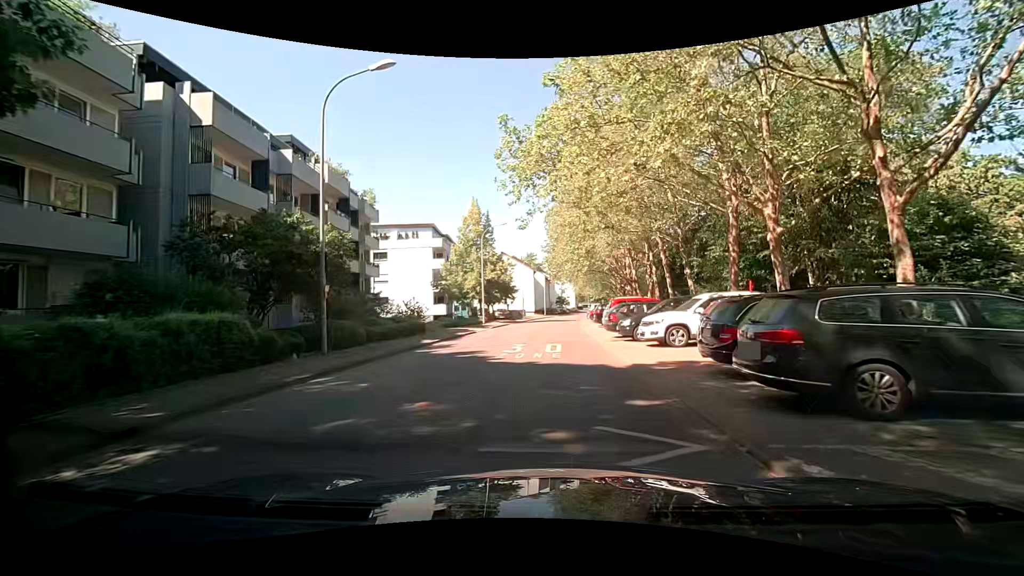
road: residential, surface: asphalt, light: Day
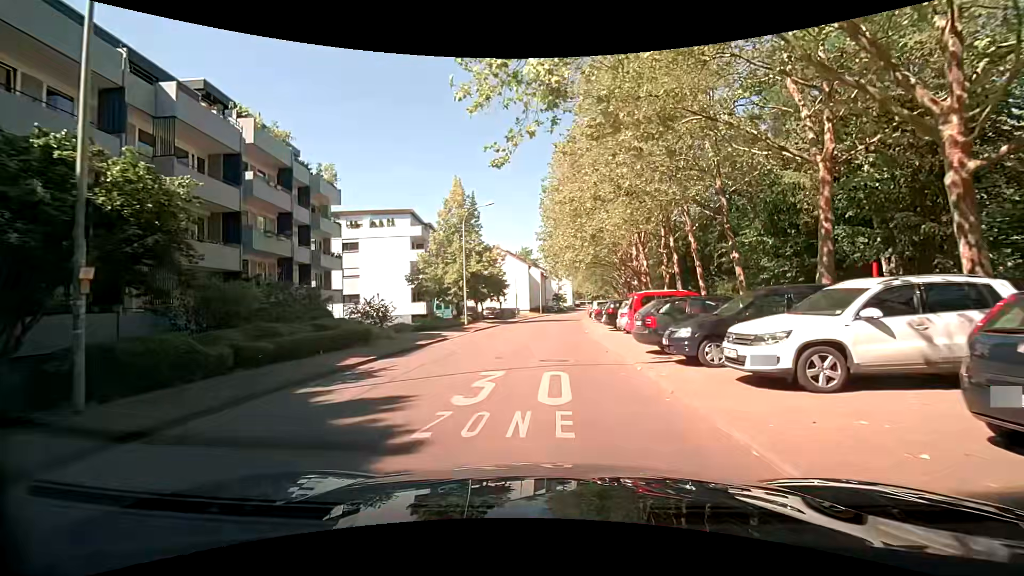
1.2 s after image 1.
(0.0, +8.2) m; 0°
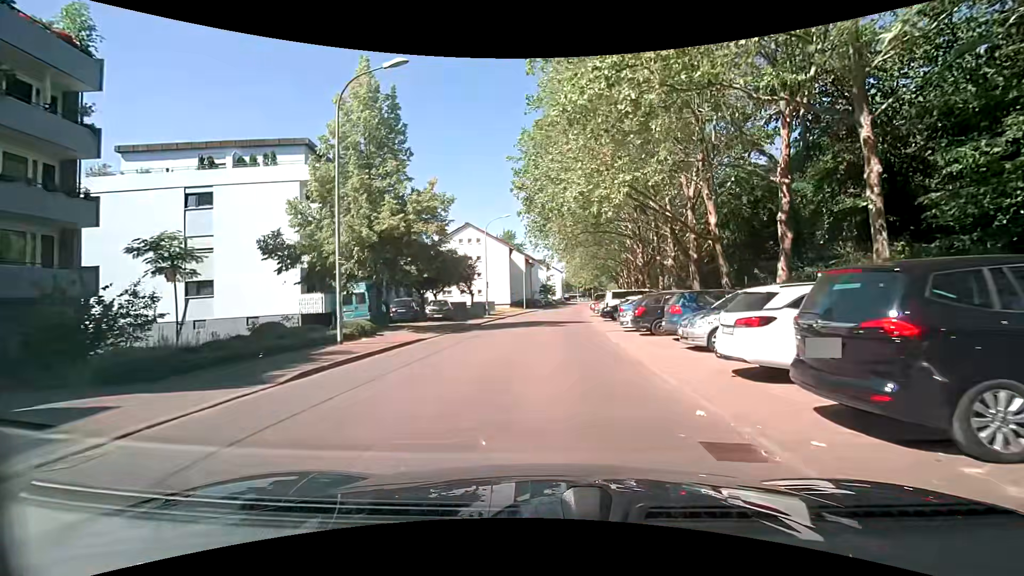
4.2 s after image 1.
(+0.3, +21.5) m; +2°
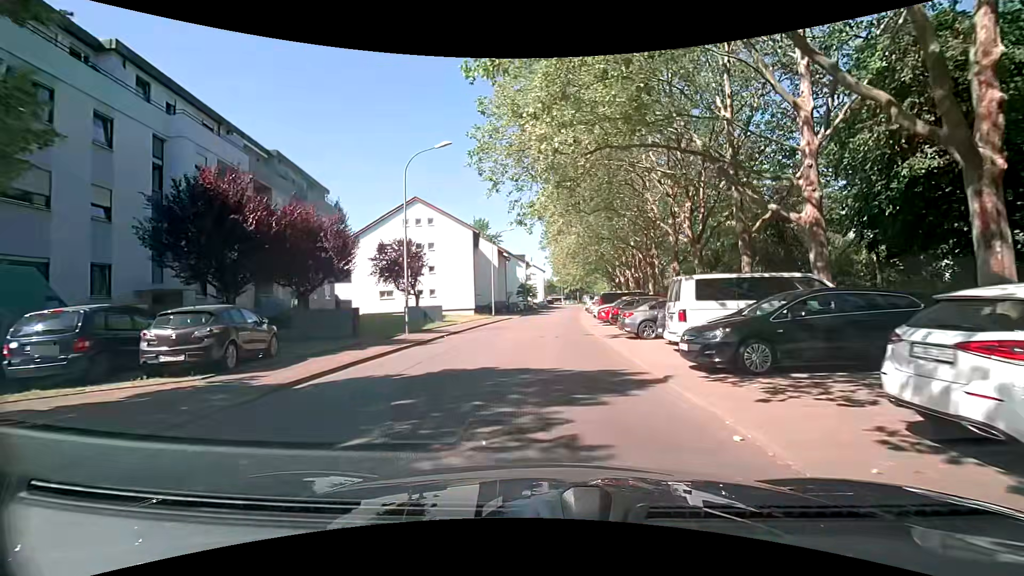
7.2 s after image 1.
(+0.3, +21.7) m; +3°
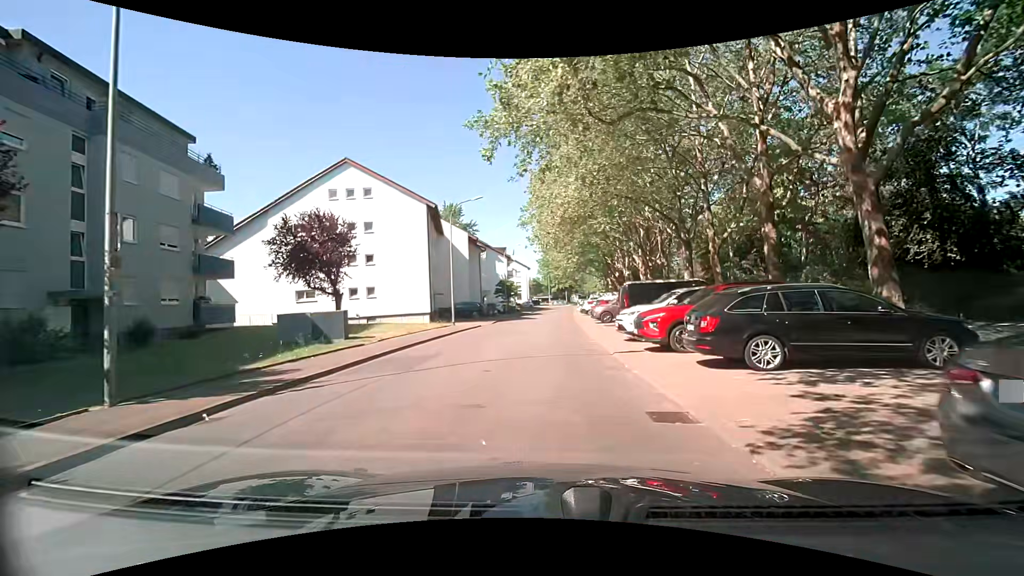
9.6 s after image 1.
(-0.1, +15.9) m; 0°
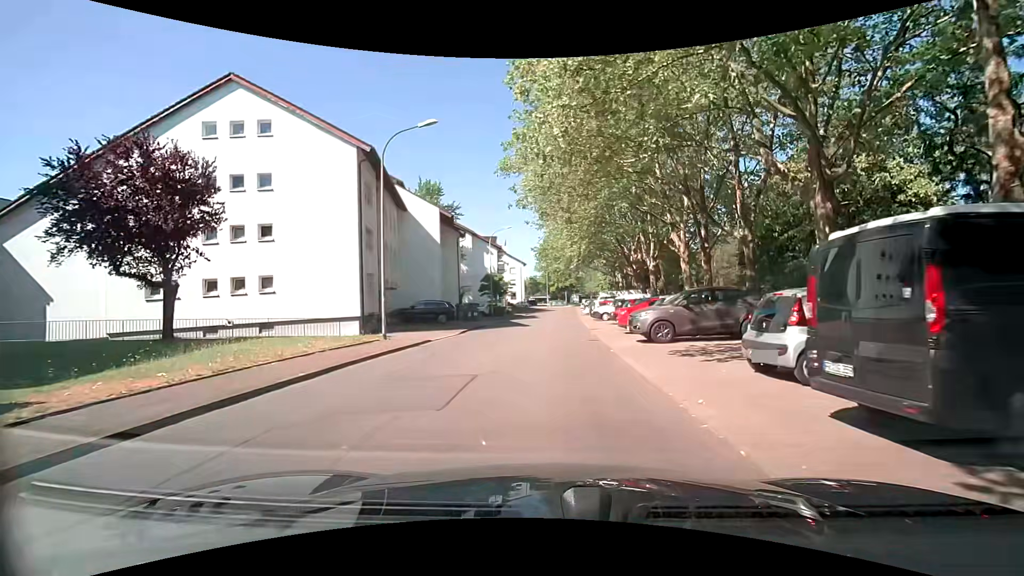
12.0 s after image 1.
(+0.1, +14.9) m; 0°
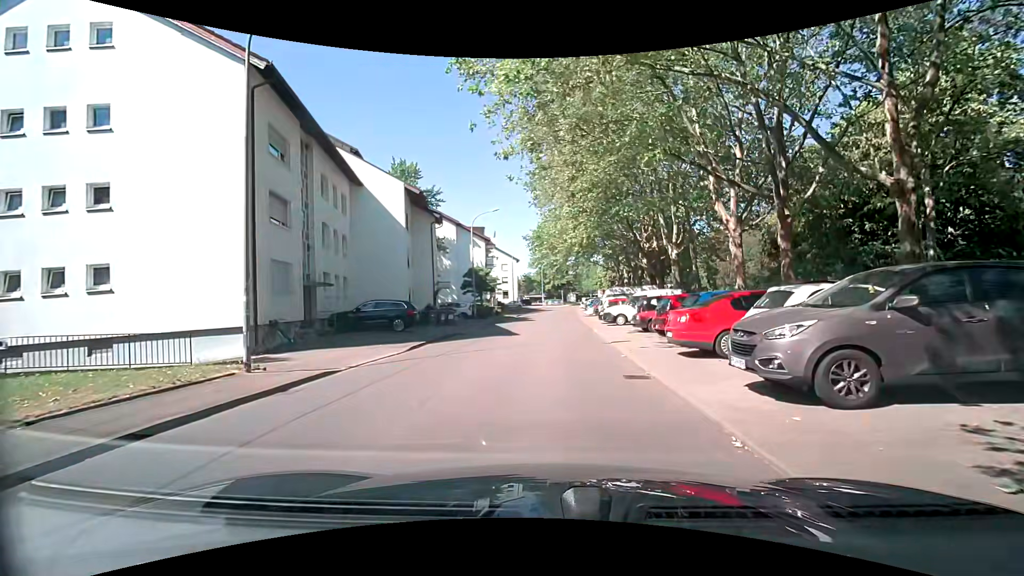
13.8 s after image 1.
(-0.1, +9.2) m; -2°
